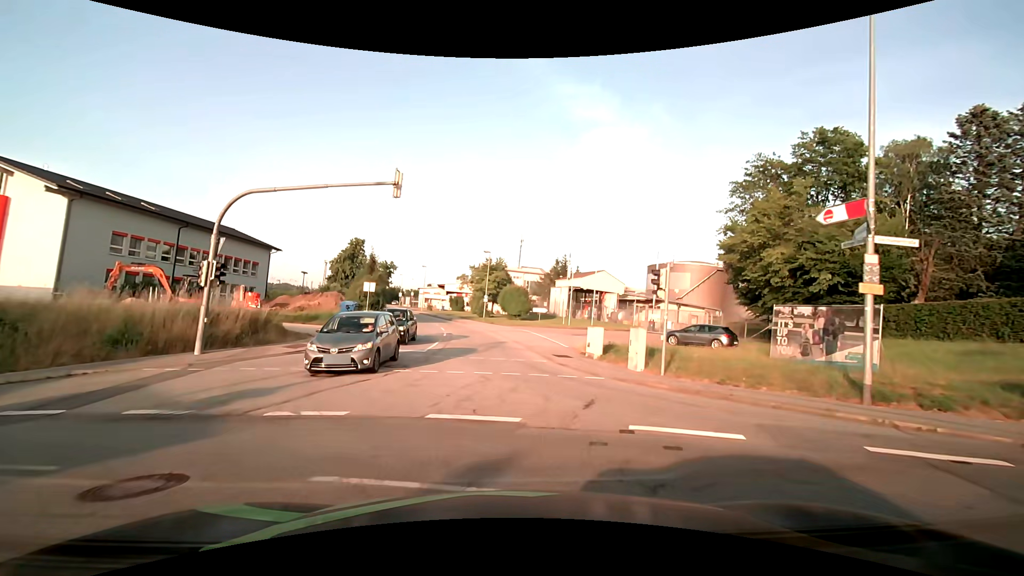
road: residential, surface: asphalt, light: Day
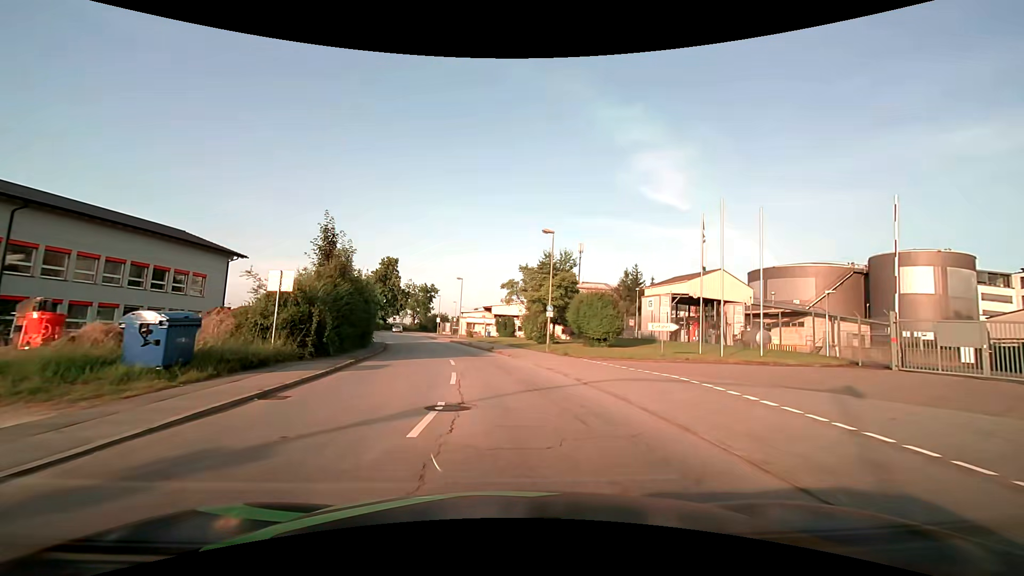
(-1.8, +23.7) m; -6°
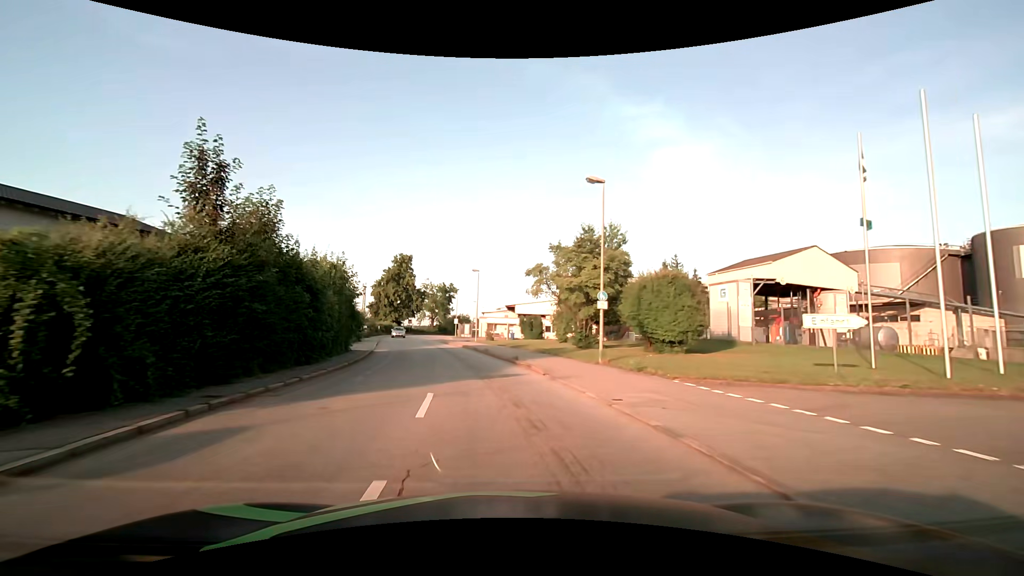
(-0.2, +11.1) m; -3°
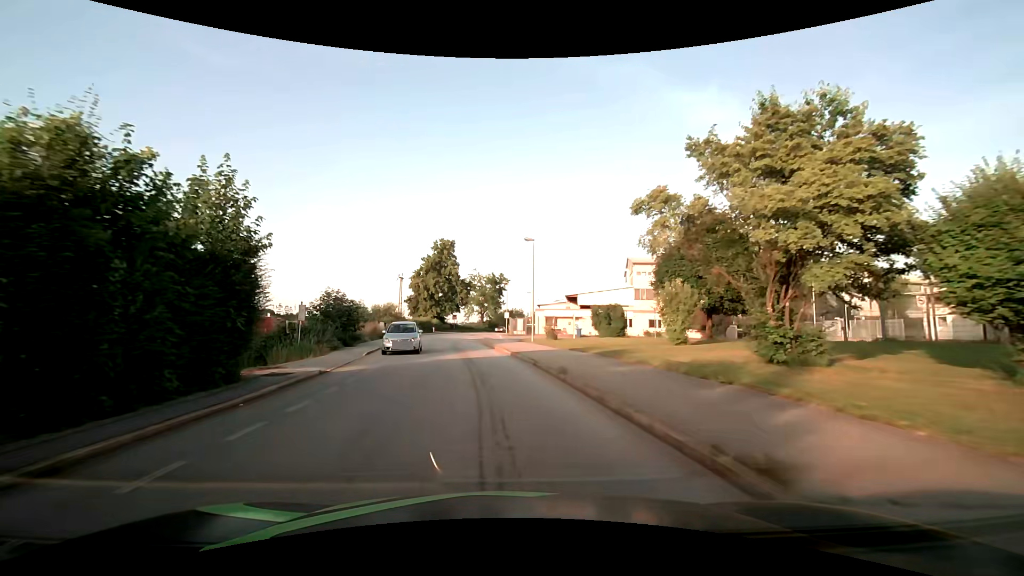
(-1.0, +17.3) m; -6°
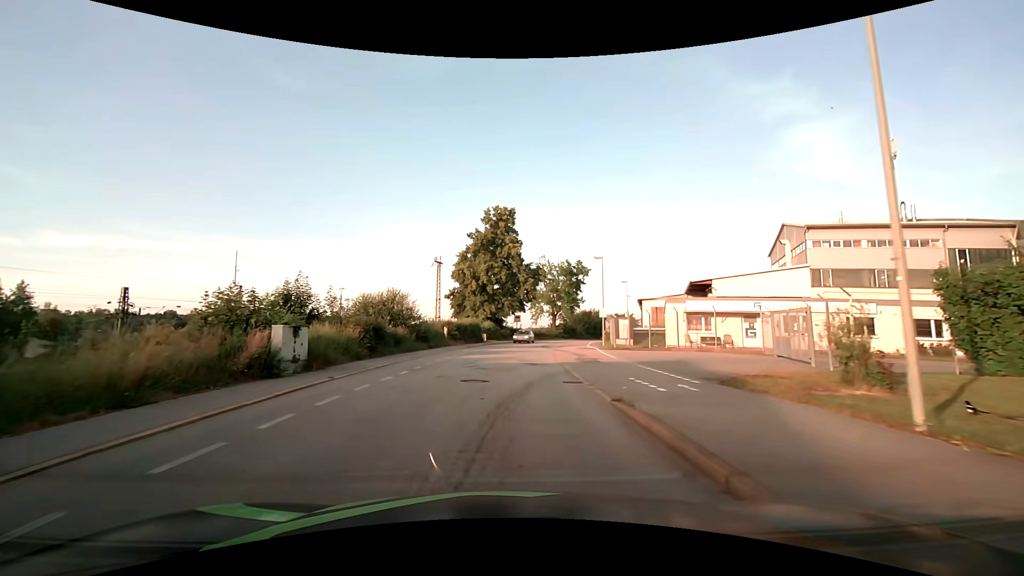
(-2.5, +30.5) m; -8°
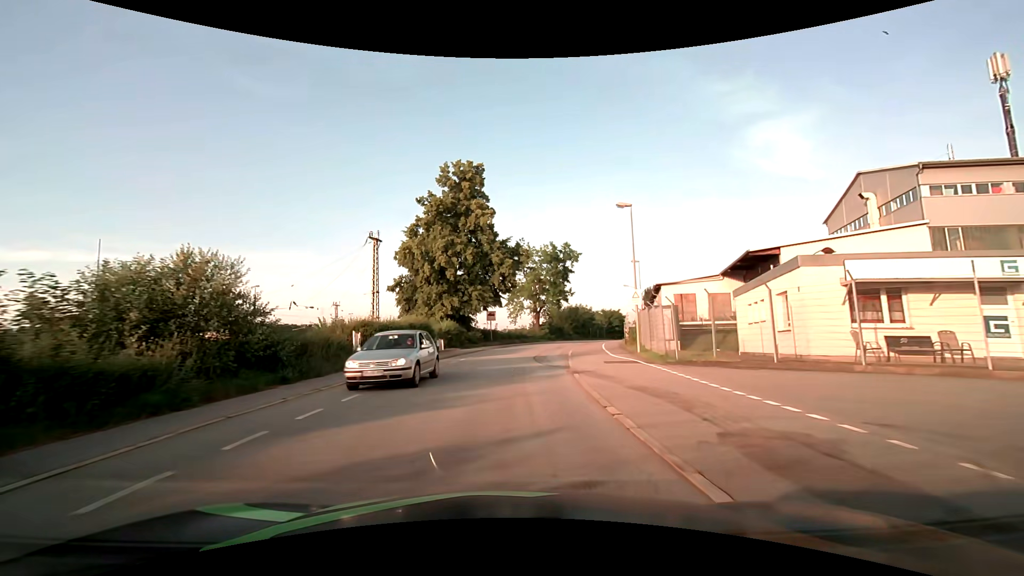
(+0.4, +18.8) m; +3°
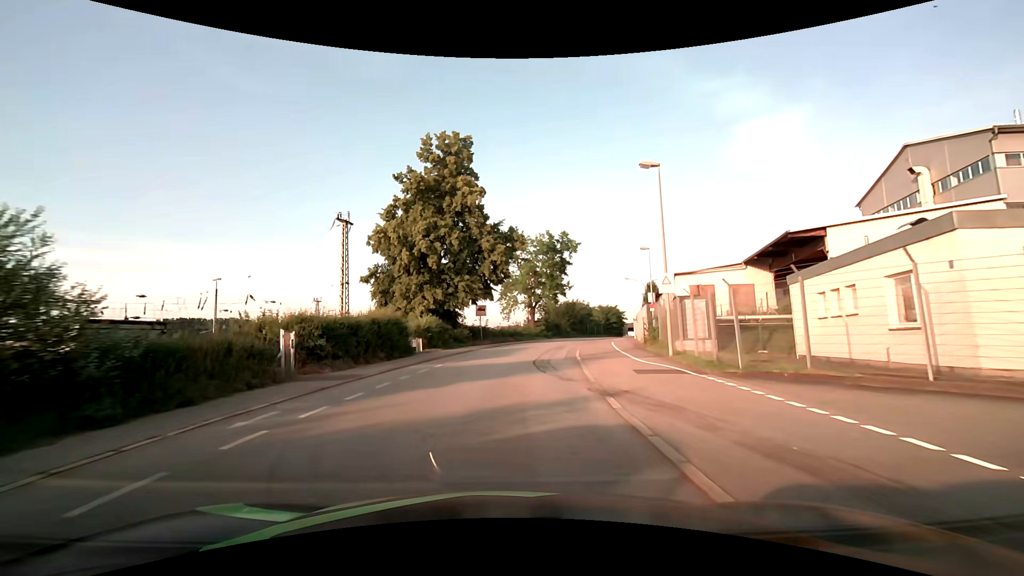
(+0.1, +6.2) m; +1°
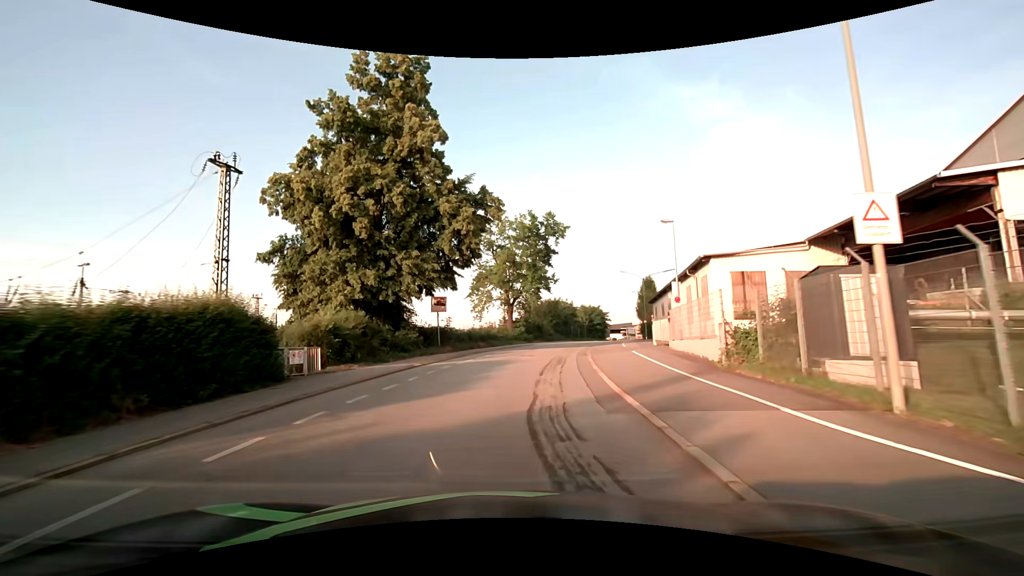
(+0.3, +12.8) m; +3°
(0, +10) (+1, +20) (+3, +30) (+5, +40) (+7, +49) (+9, +59) (+12, +69) (+15, +78) (+19, +88) (+22, +97) m
